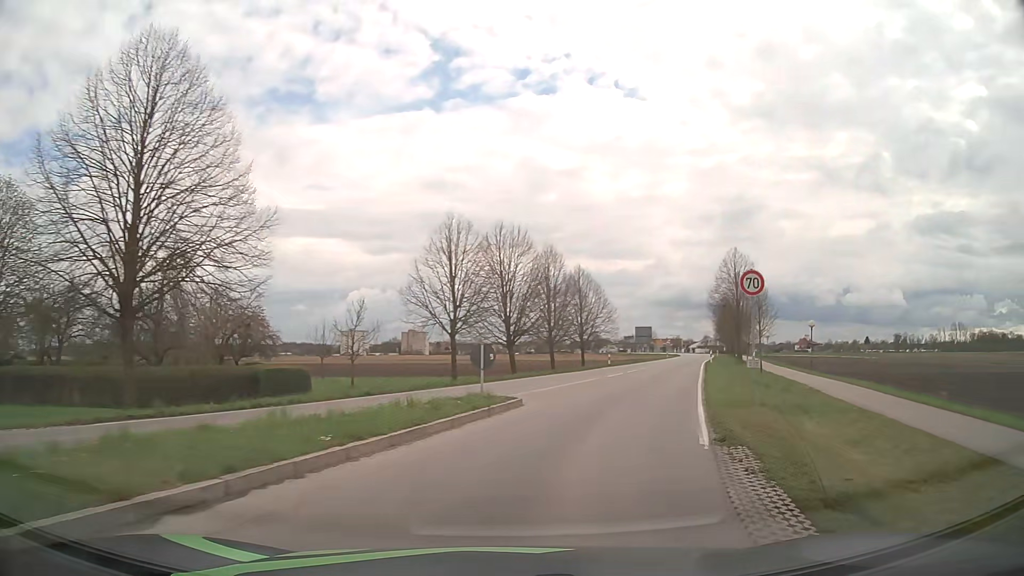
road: tertiary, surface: asphalt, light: Day
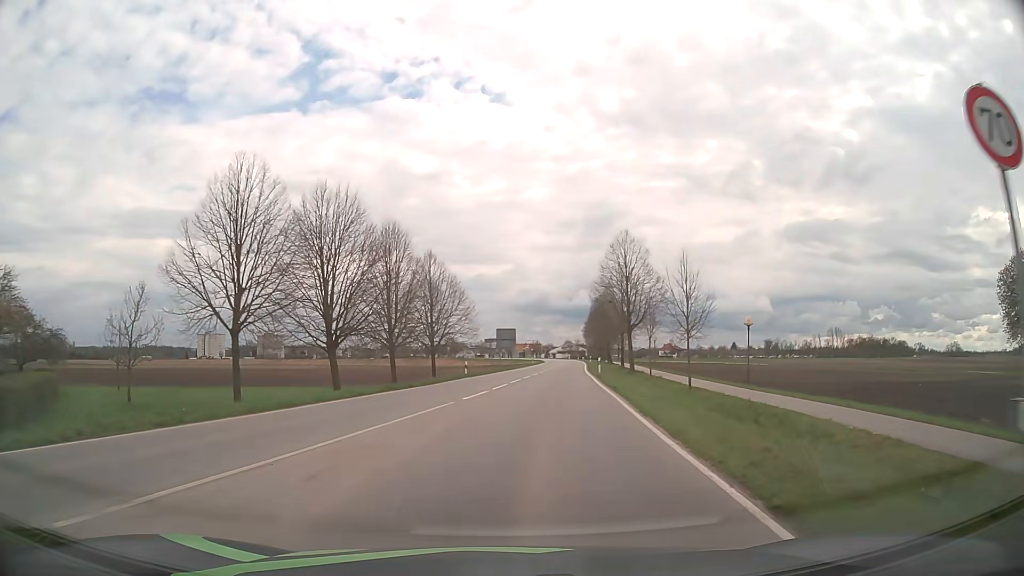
(+1.5, +12.4) m; +13°
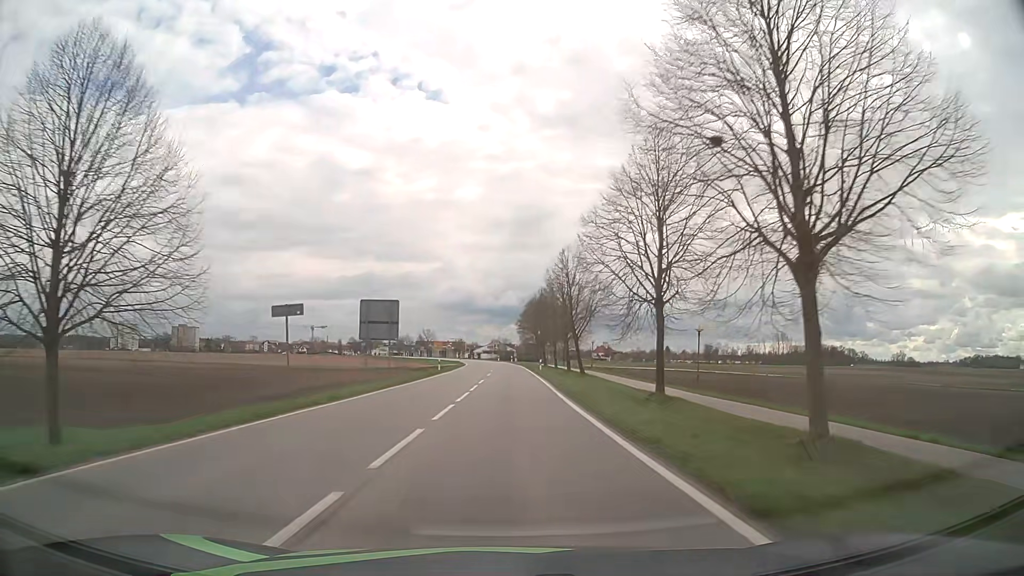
(+3.1, +40.4) m; +6°
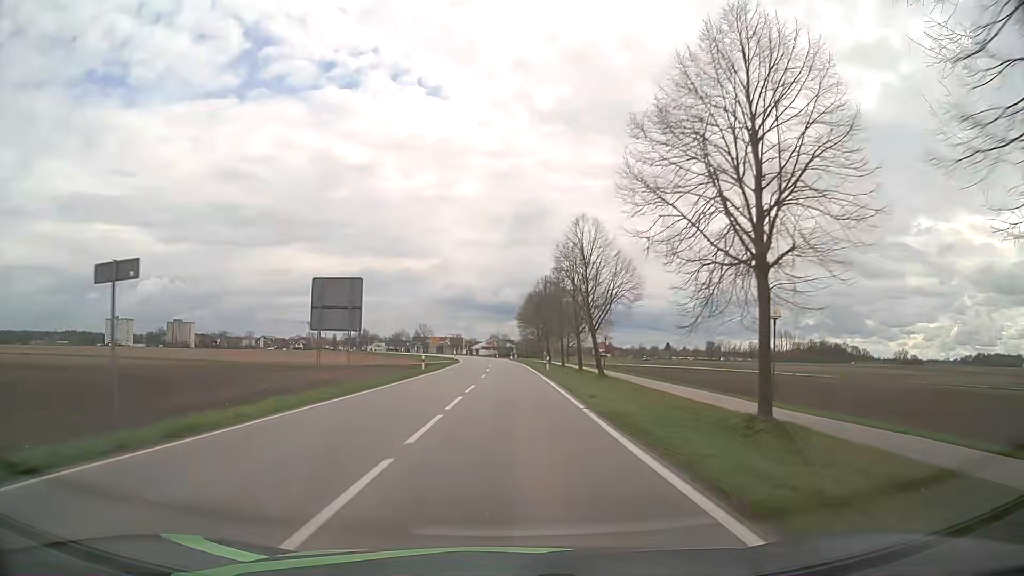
(0.0, +9.8) m; 0°
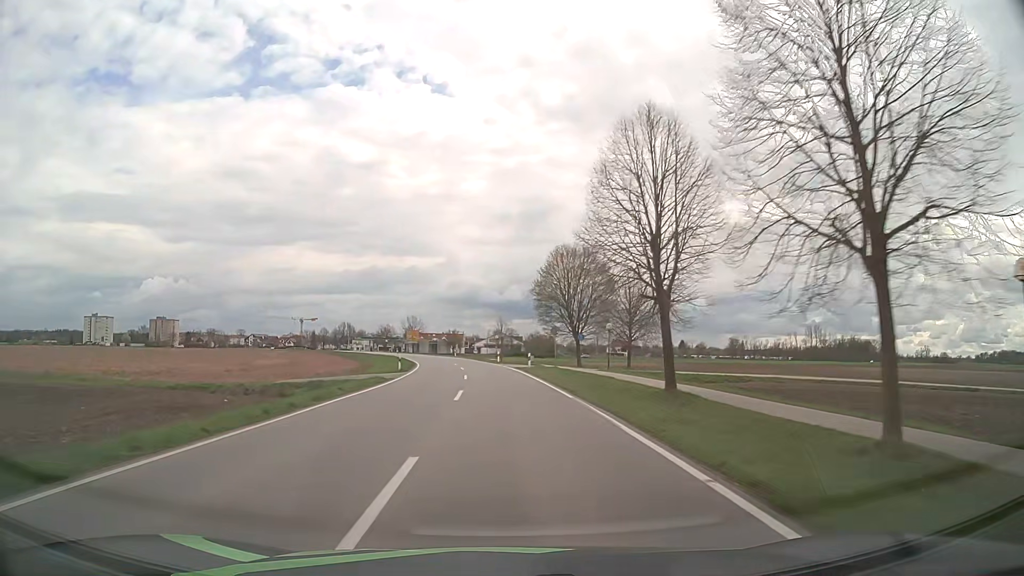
(-0.1, +52.7) m; 0°
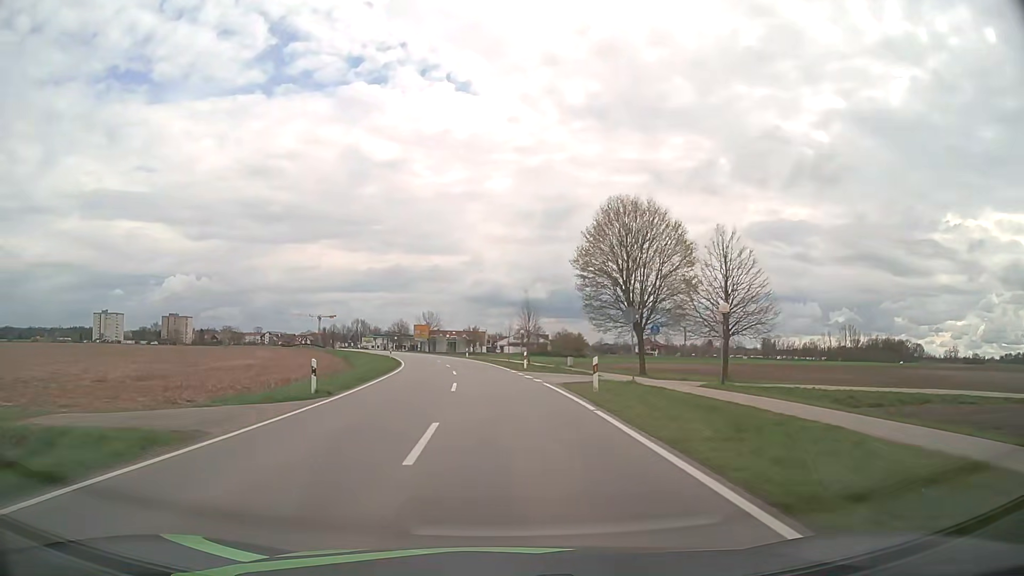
(-0.3, +22.1) m; -2°
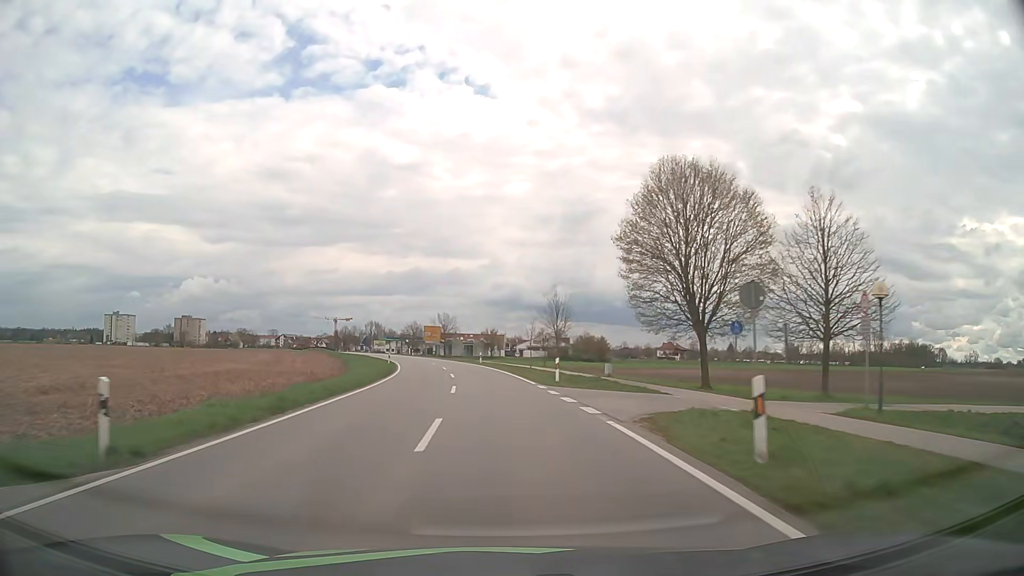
(-0.1, +11.2) m; -1°
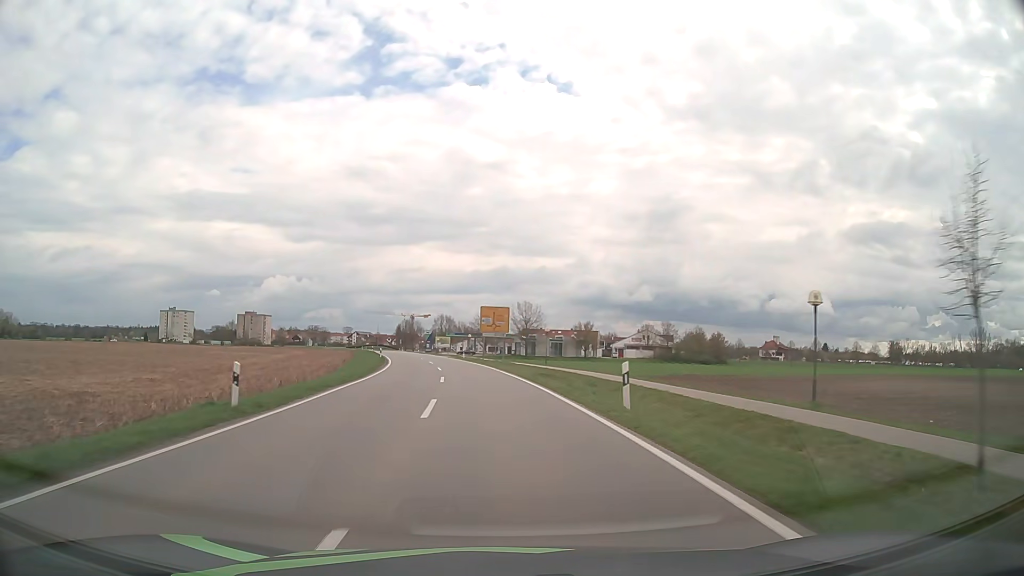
(-2.7, +44.3) m; -7°
(0, +10) (-1, +20) (-2, +30) (-3, +40) (-4, +50) (-6, +60) (-8, +69) (-10, +79) (-12, +89) (-14, +99) m
